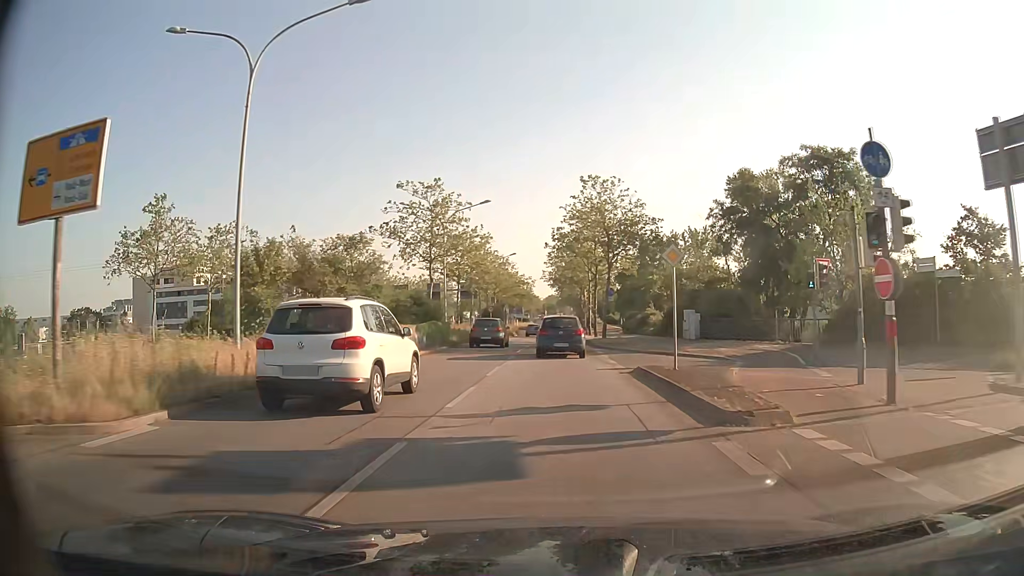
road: primary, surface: asphalt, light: Day
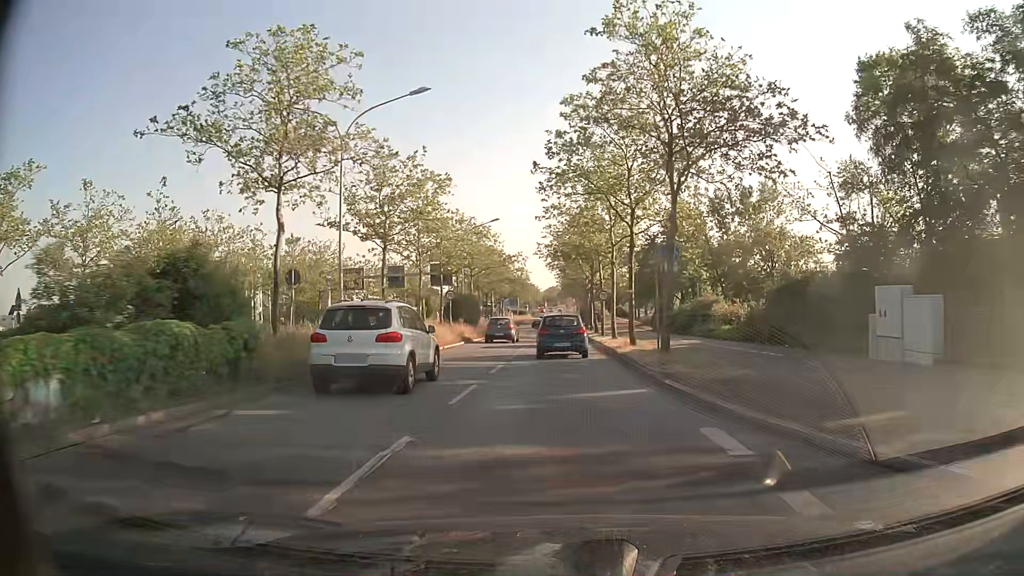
(+0.1, +23.8) m; 0°
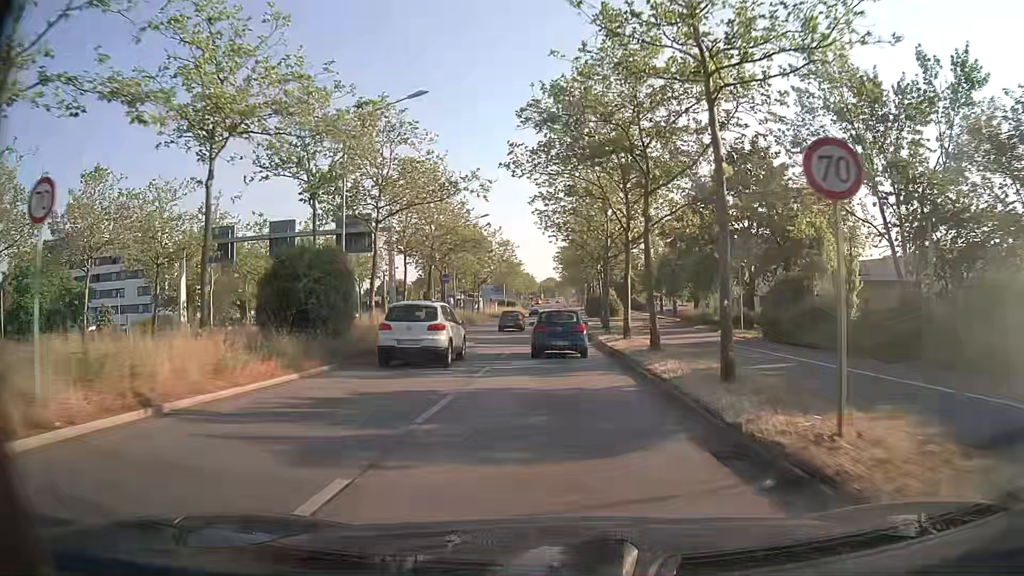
(+0.1, +32.0) m; 0°
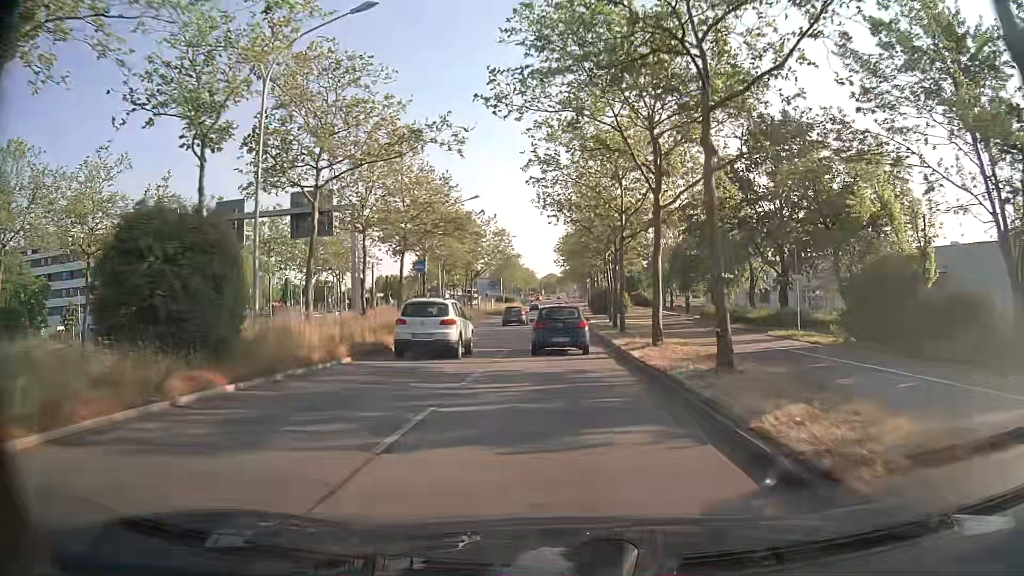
(0.0, +8.0) m; -1°
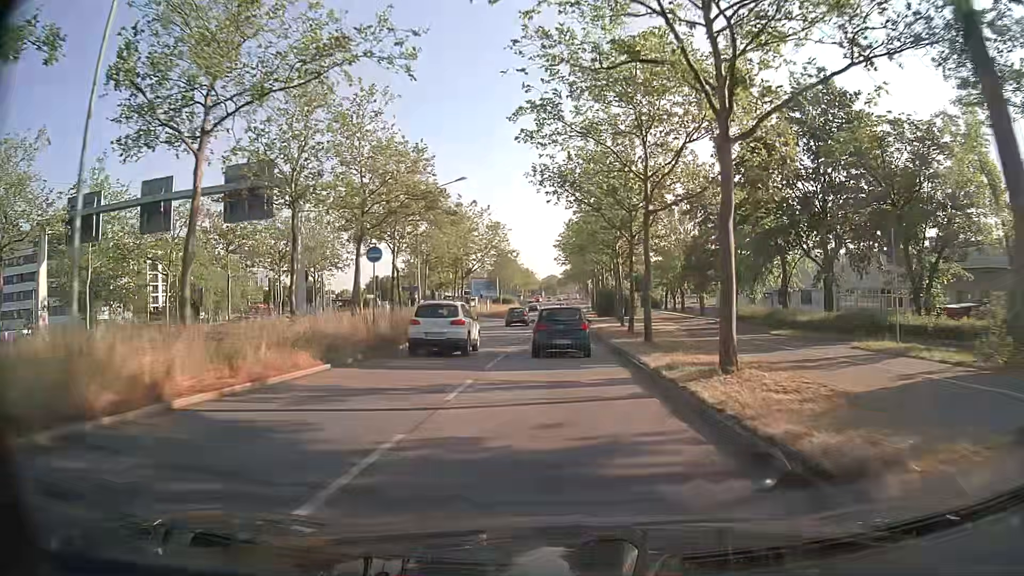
(0.0, +8.0) m; 0°
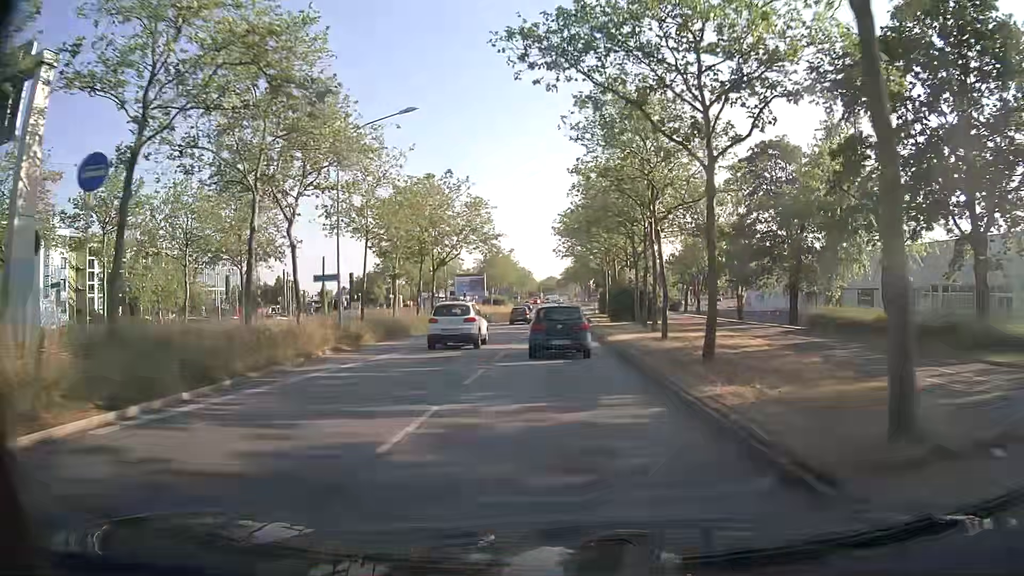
(+0.1, +15.9) m; 0°
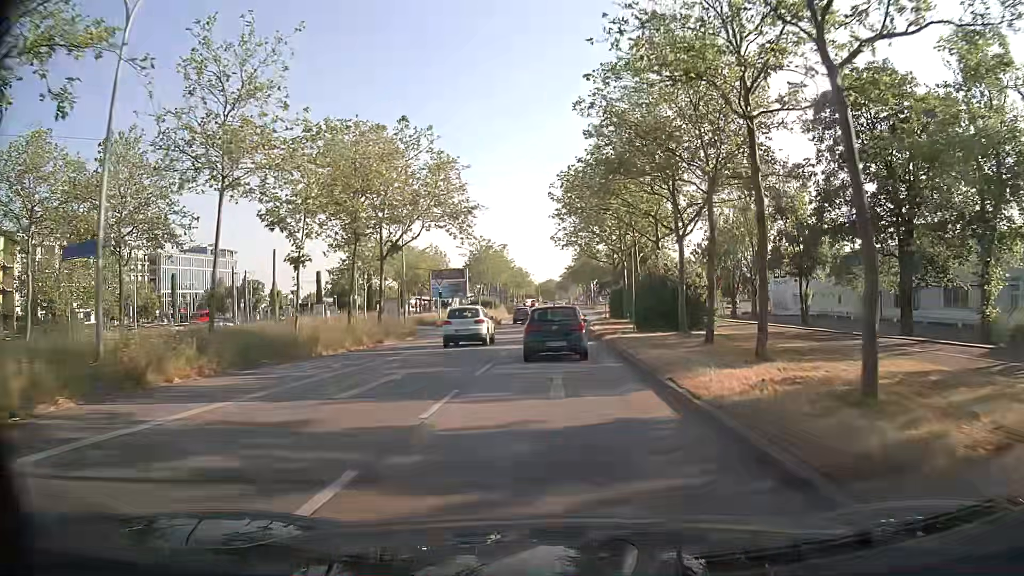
(0.0, +15.7) m; 0°
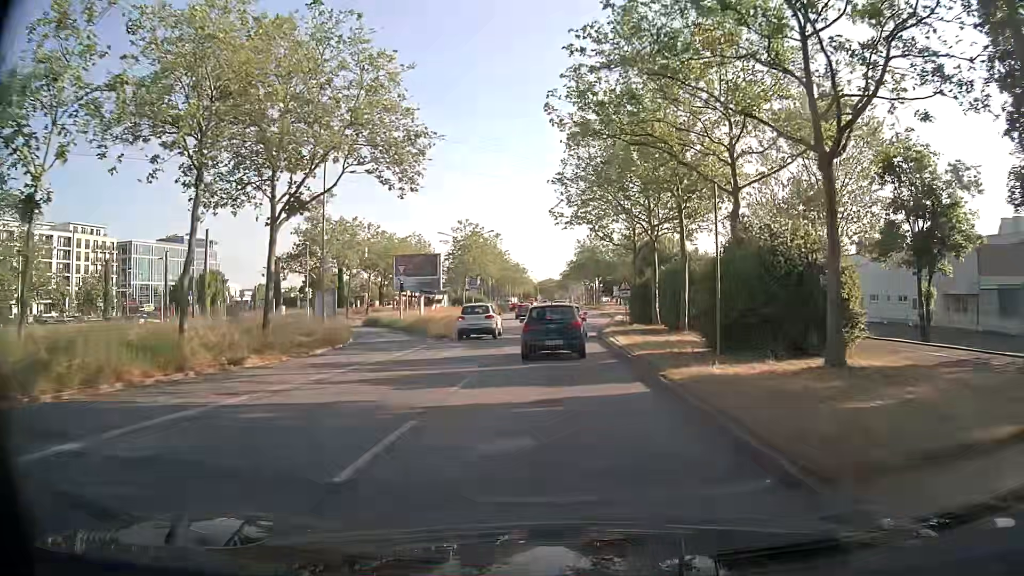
(+0.1, +15.2) m; 0°
(0, +10) (0, +20) (0, +30) (0, +40) (0, +50) (0, +60) (+1, +70) (+1, +80) (+1, +90) (+1, +100) m
